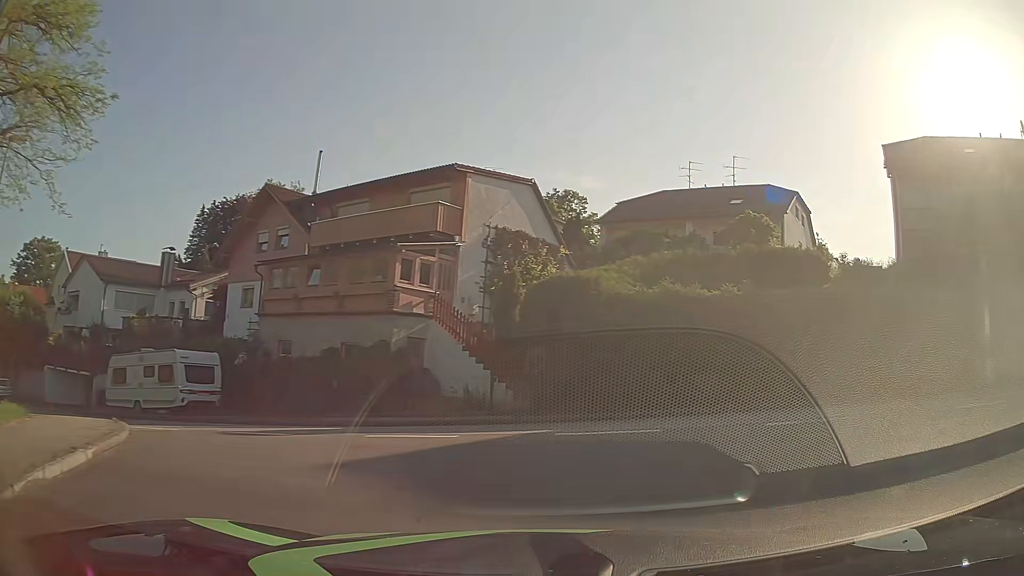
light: Day
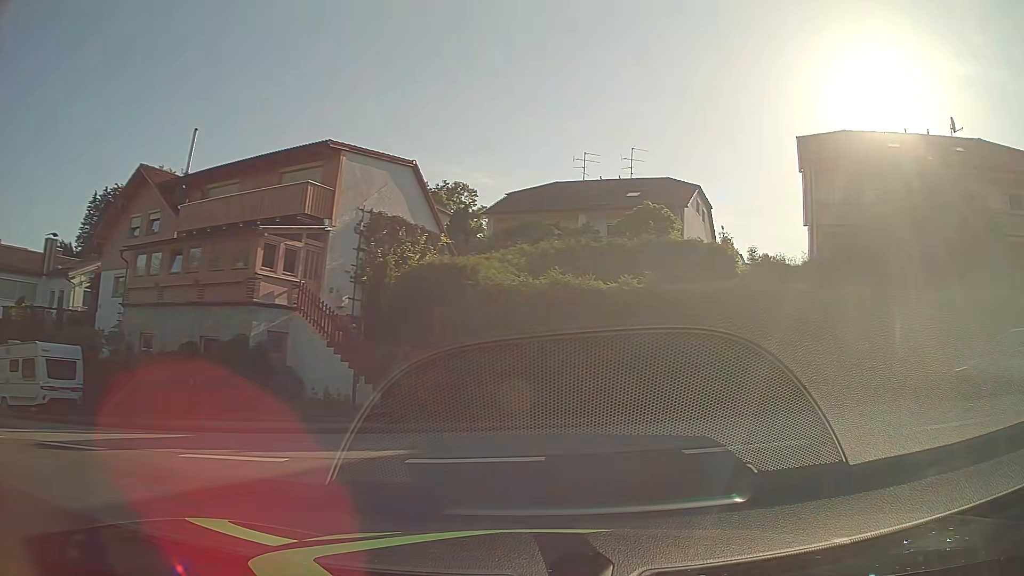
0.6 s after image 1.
(+0.2, +2.3) m; +10°
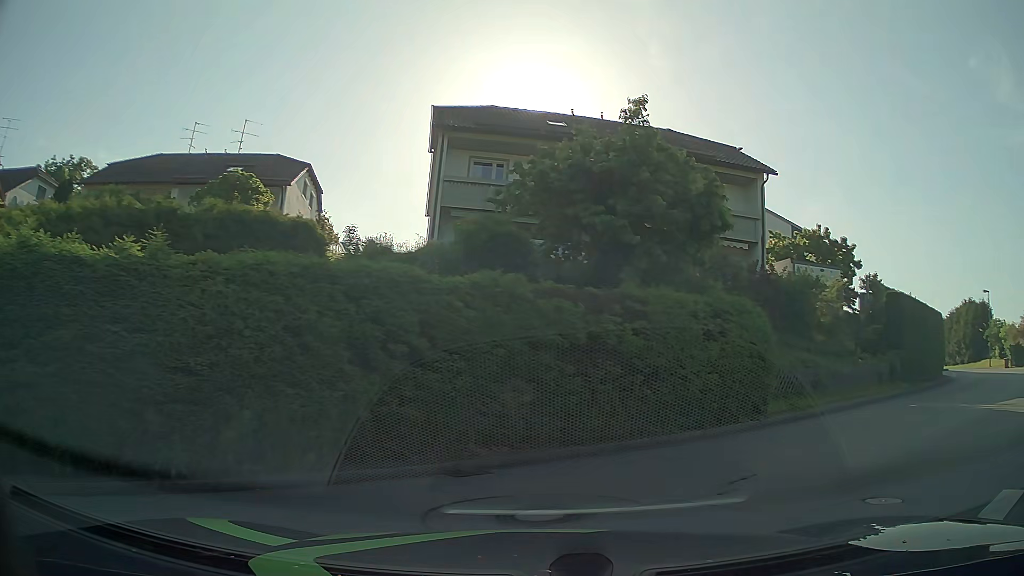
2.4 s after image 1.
(+1.9, +6.2) m; +34°
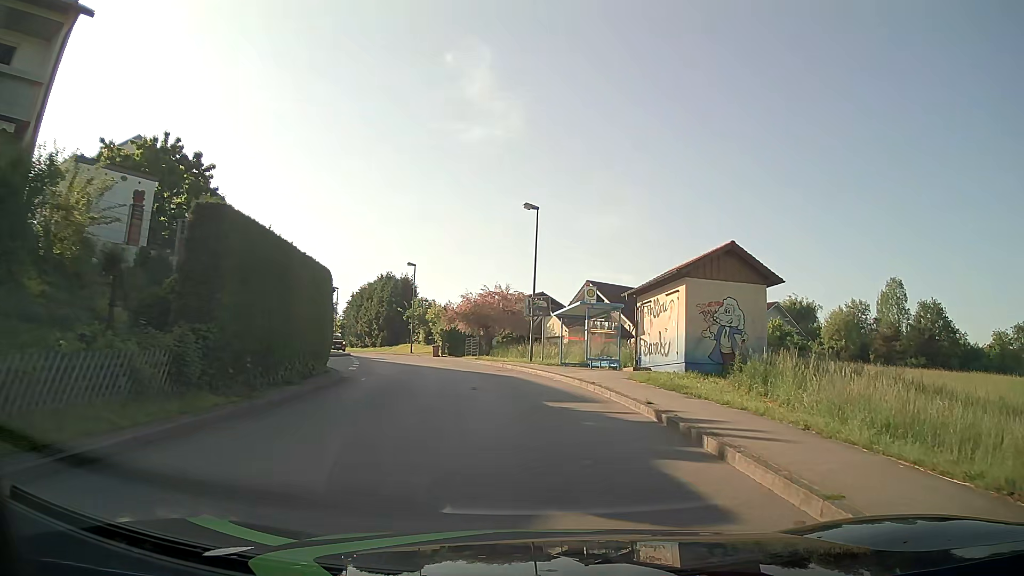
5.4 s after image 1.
(+7.2, +11.1) m; +52°
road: unclassified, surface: asphalt
(0, +10) (-1, +20) (-2, +30) (-5, +39) (-8, +49) (-13, +58) (-18, +67) (-23, +75) (-28, +84) (-32, +93) m
